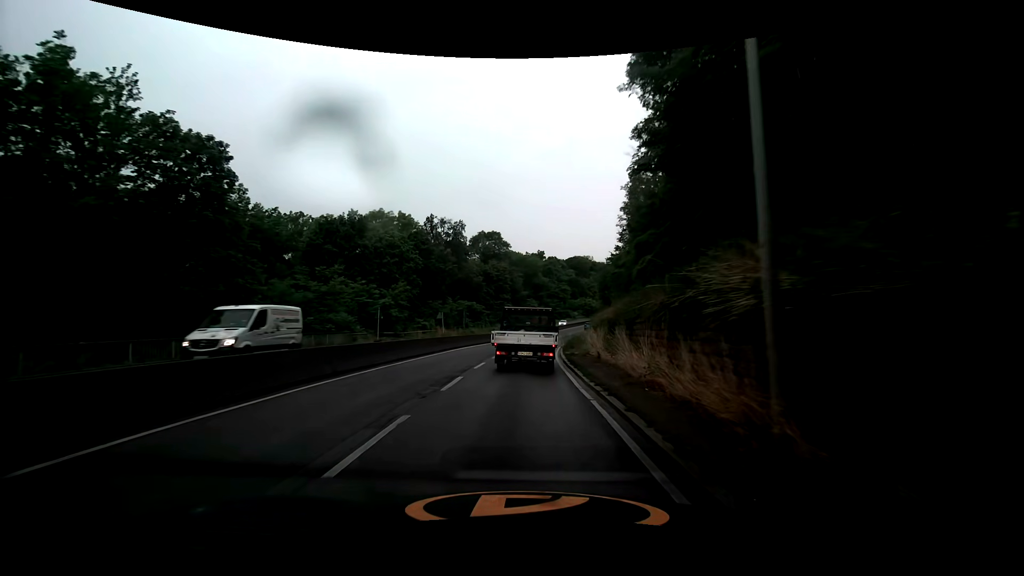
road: trunk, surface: asphalt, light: Day
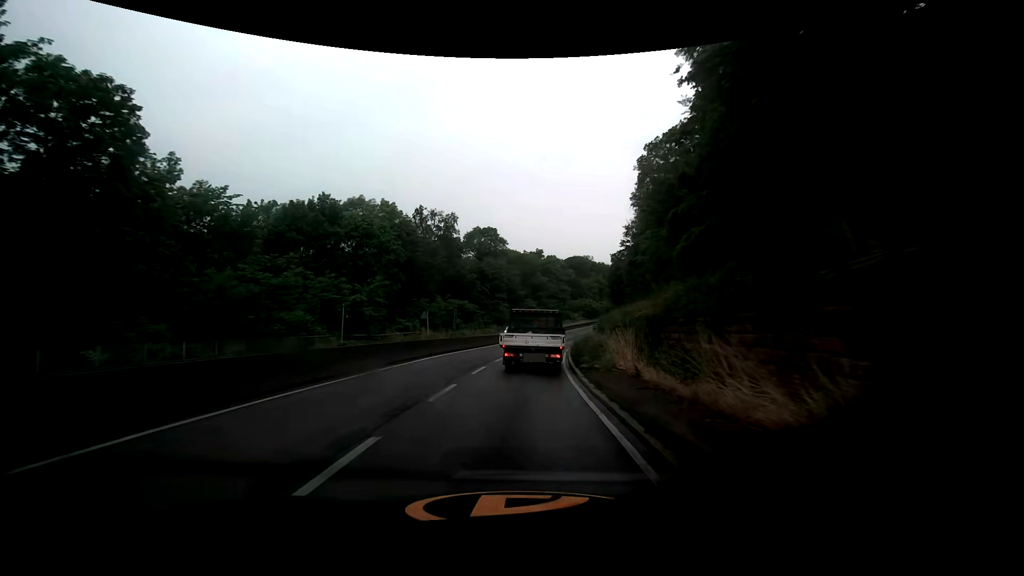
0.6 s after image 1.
(0.0, +7.7) m; 0°
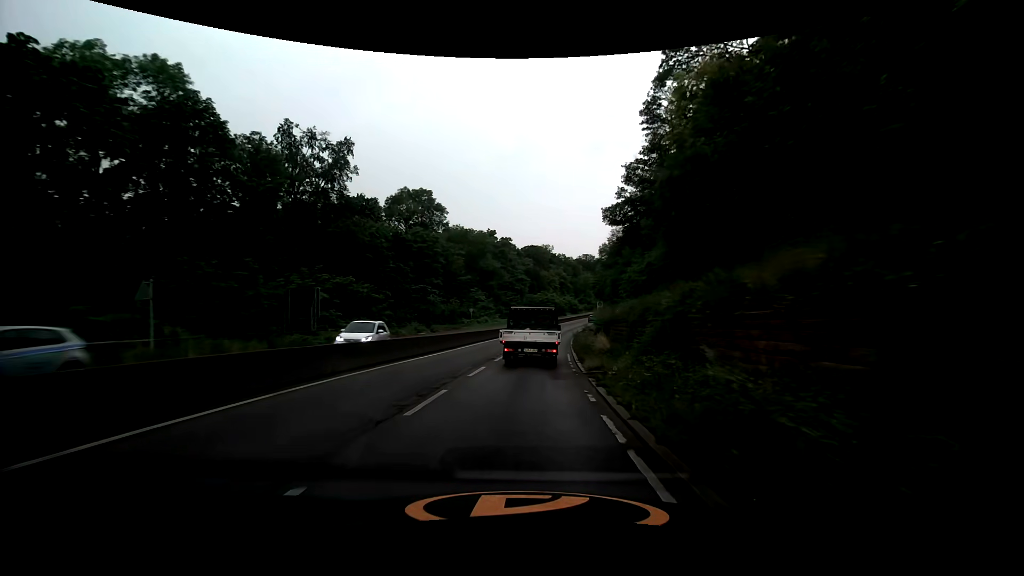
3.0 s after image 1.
(+1.3, +32.8) m; +5°
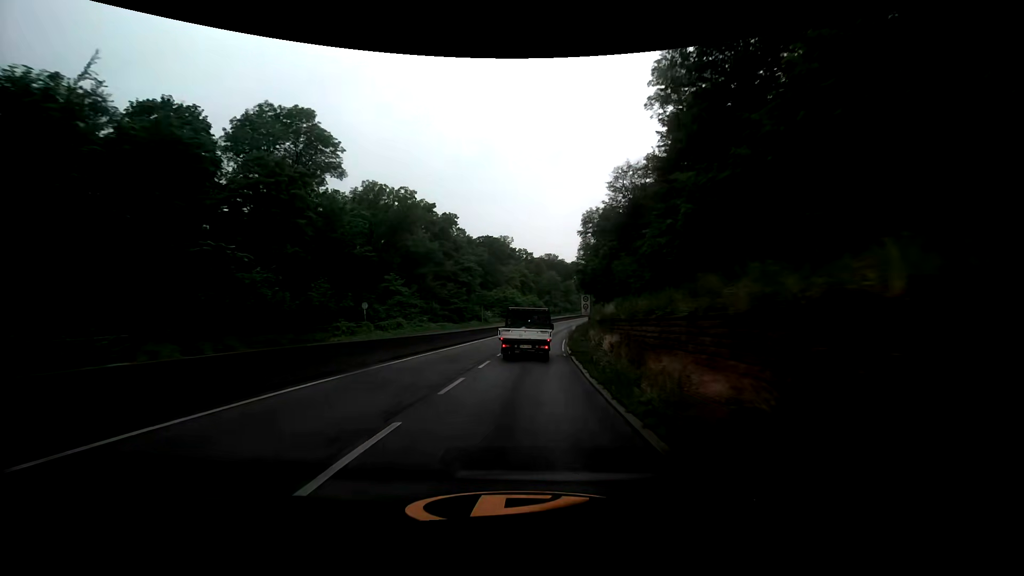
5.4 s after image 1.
(+1.6, +34.3) m; +5°
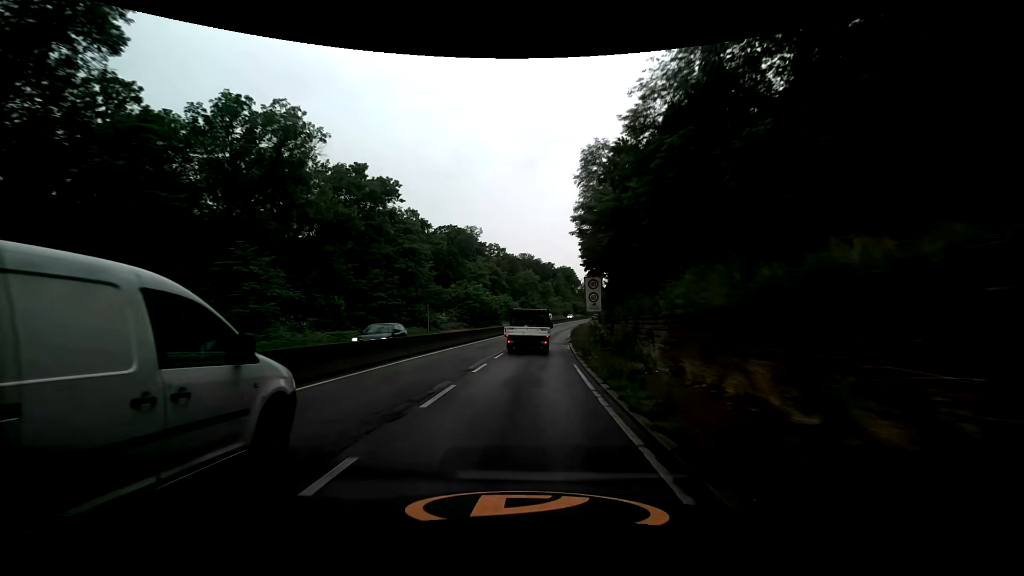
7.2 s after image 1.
(+0.7, +26.4) m; +3°
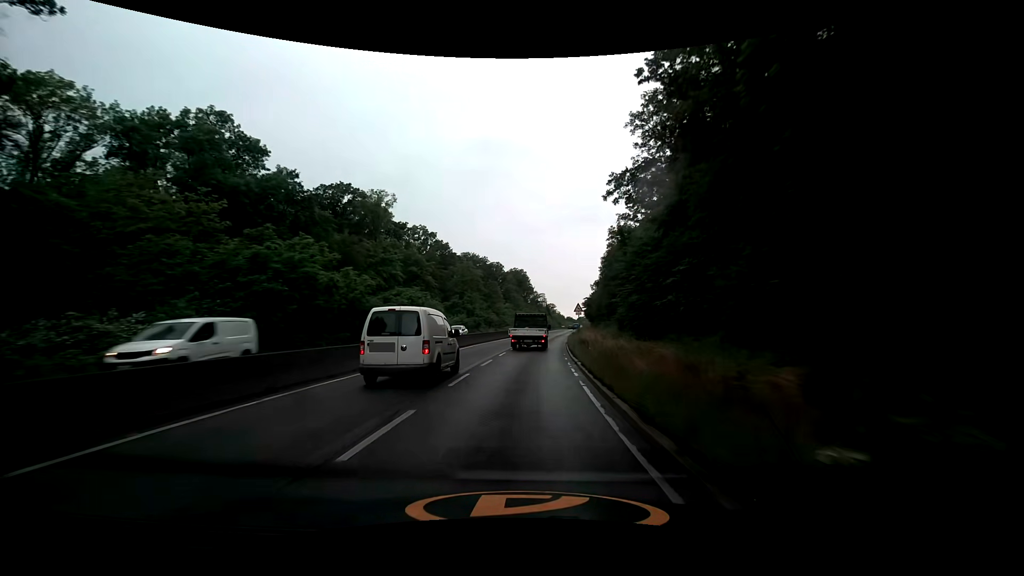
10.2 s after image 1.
(+2.6, +46.4) m; +6°
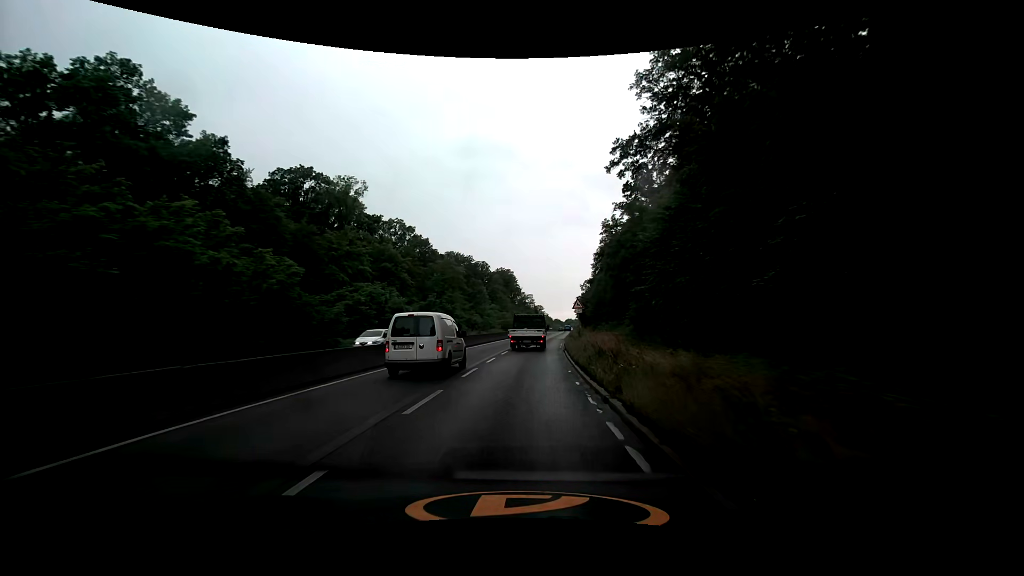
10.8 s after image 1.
(+0.1, +9.5) m; +1°
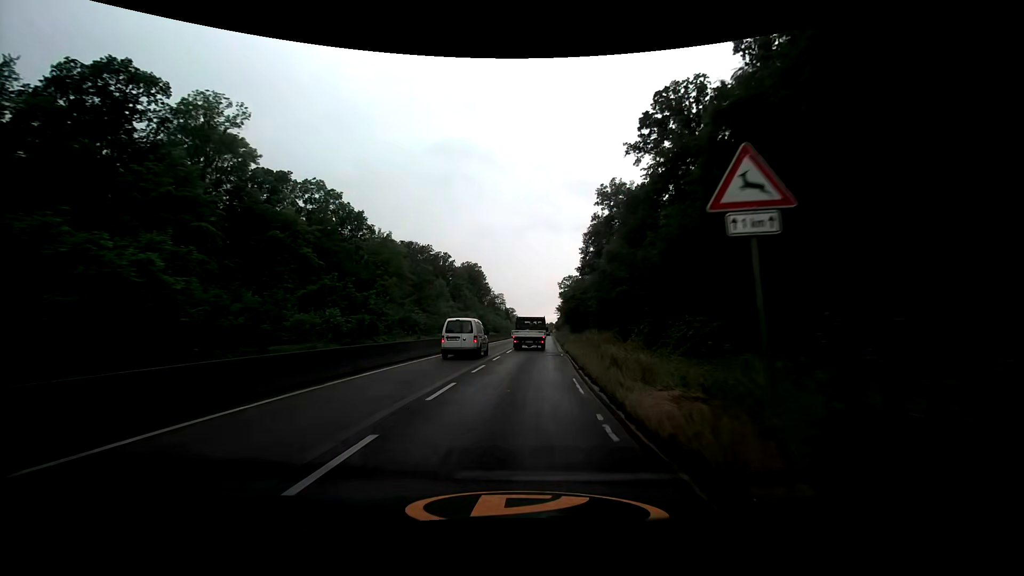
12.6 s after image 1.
(+0.9, +28.5) m; +4°
(0, +10) (0, +20) (+1, +30) (+1, +40) (+2, +50) (+2, +60) (+2, +70) (+3, +80) (+3, +90) (+4, +100) m
